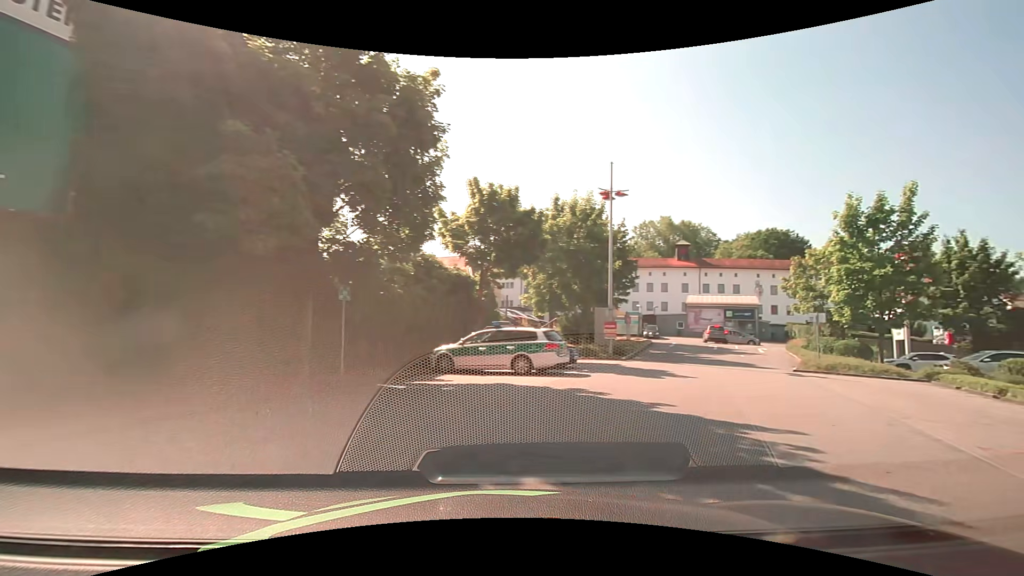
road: service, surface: paving_stones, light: Day
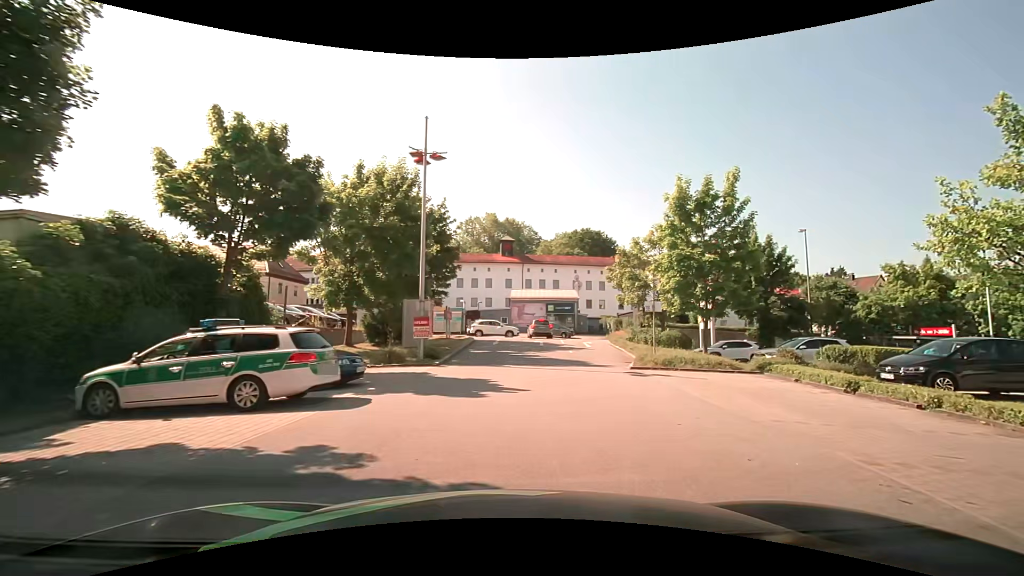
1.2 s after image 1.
(+1.1, +5.6) m; +20°
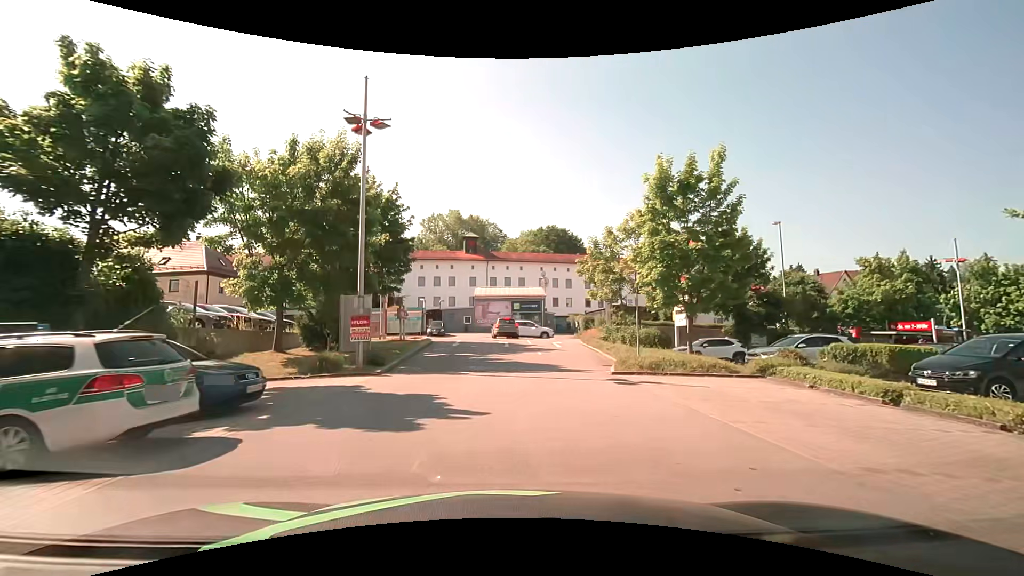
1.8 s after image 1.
(+0.1, +3.2) m; +3°
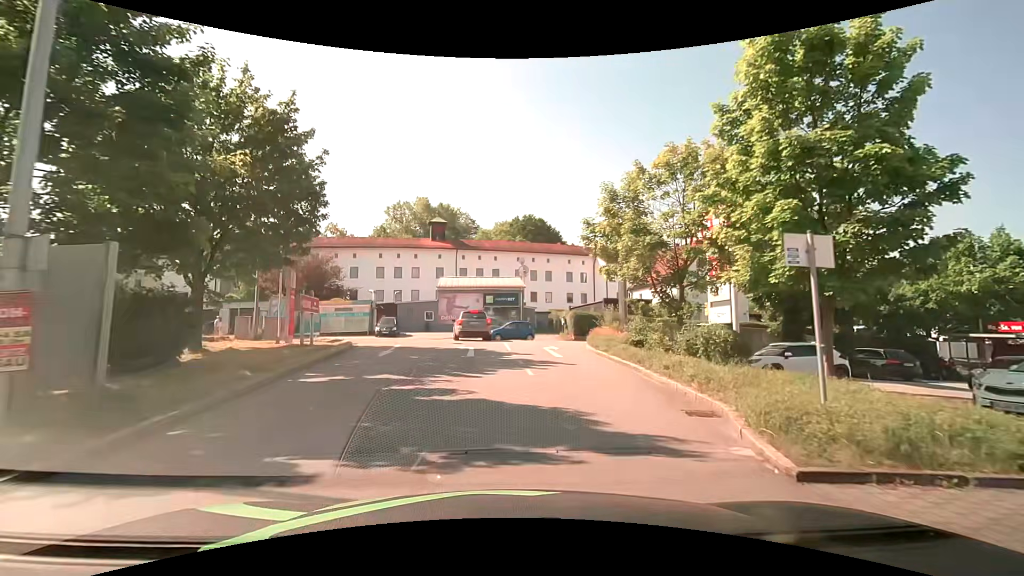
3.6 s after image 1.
(+0.3, +10.9) m; +3°
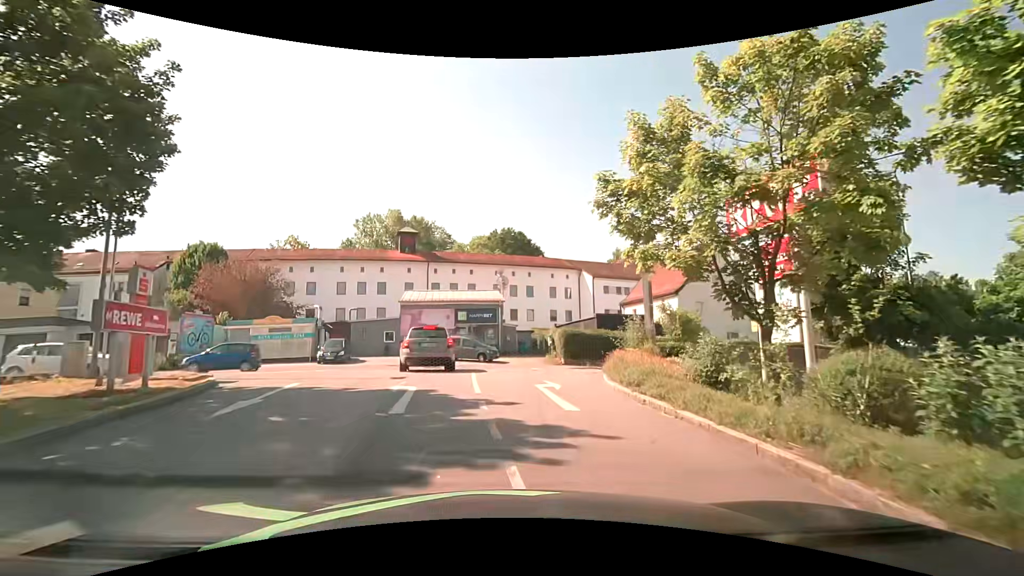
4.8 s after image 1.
(+0.3, +7.7) m; +3°
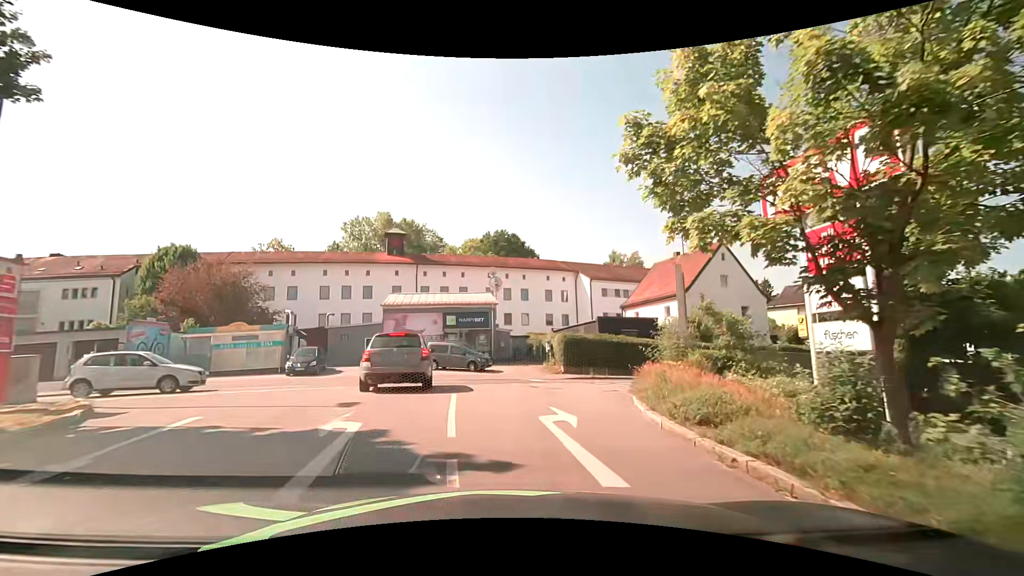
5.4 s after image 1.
(0.0, +3.6) m; +1°
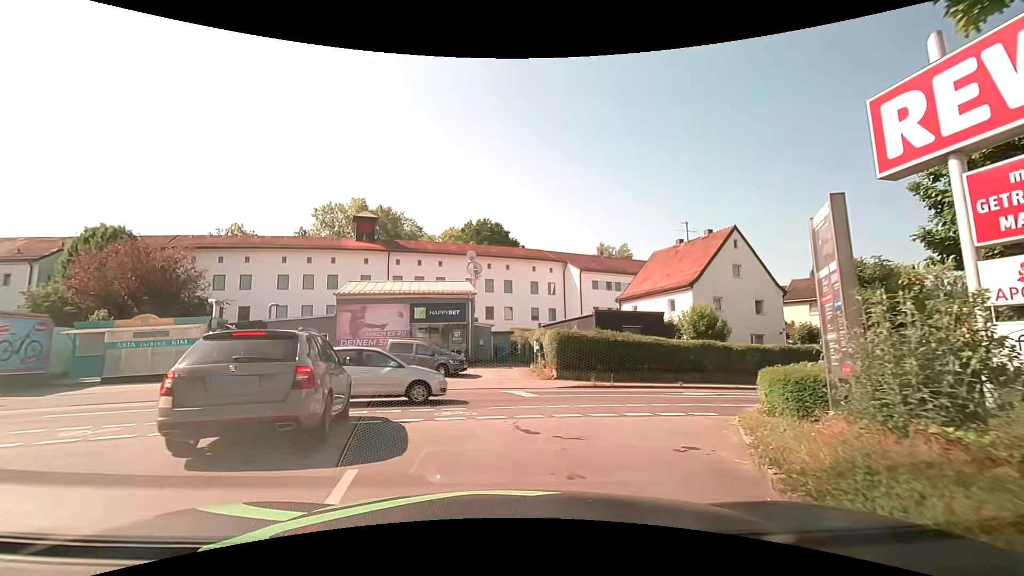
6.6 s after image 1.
(+0.1, +6.1) m; +1°
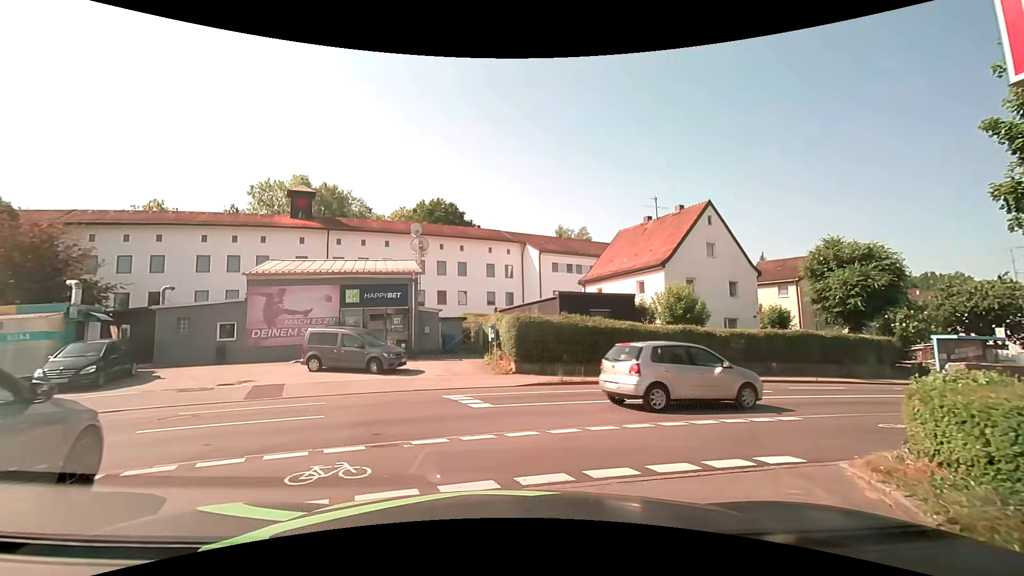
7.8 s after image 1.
(+0.2, +4.4) m; +6°
